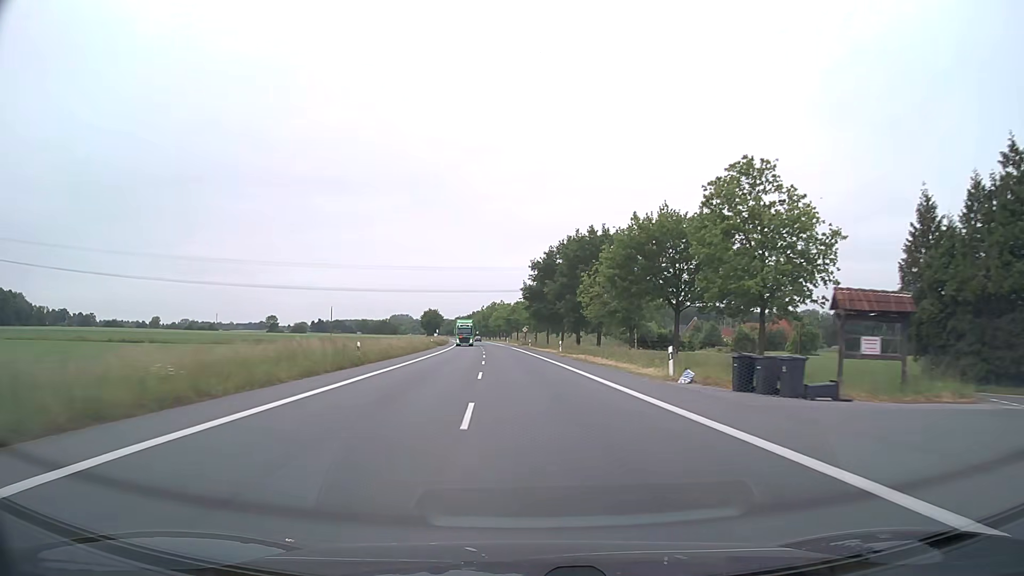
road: primary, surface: asphalt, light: Day
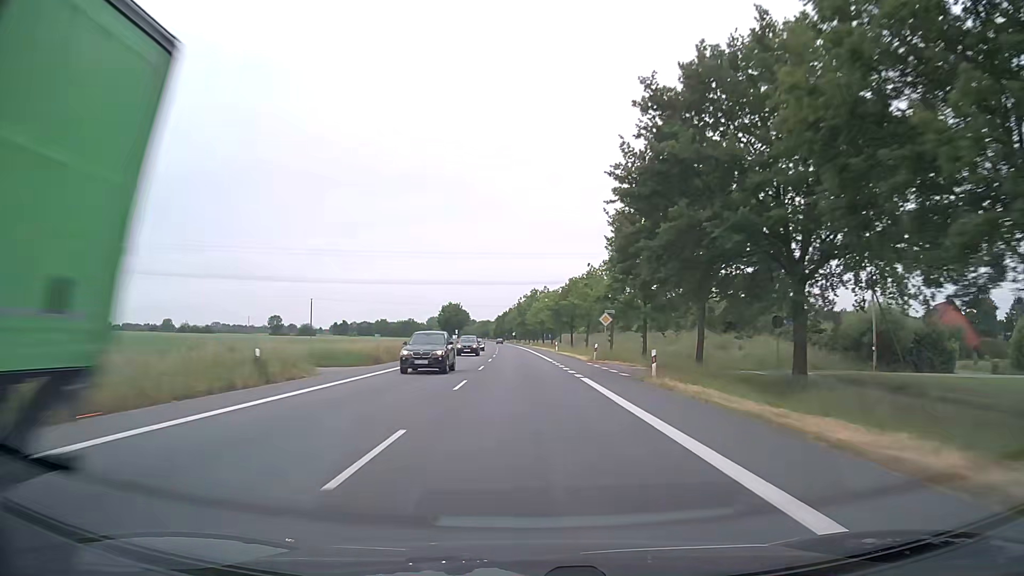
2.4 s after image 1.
(-2.2, +64.1) m; -4°
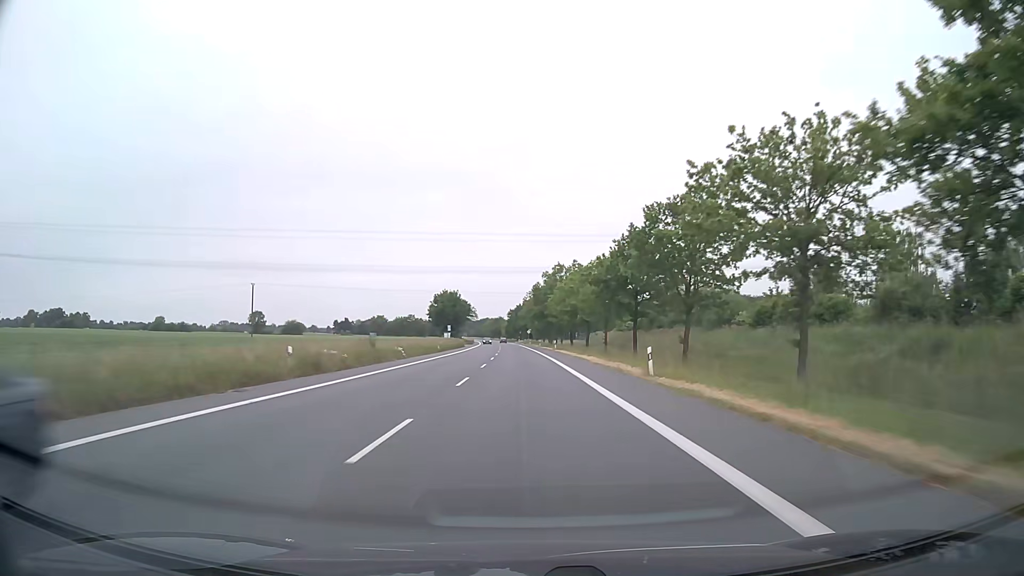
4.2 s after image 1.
(-0.7, +47.0) m; -1°
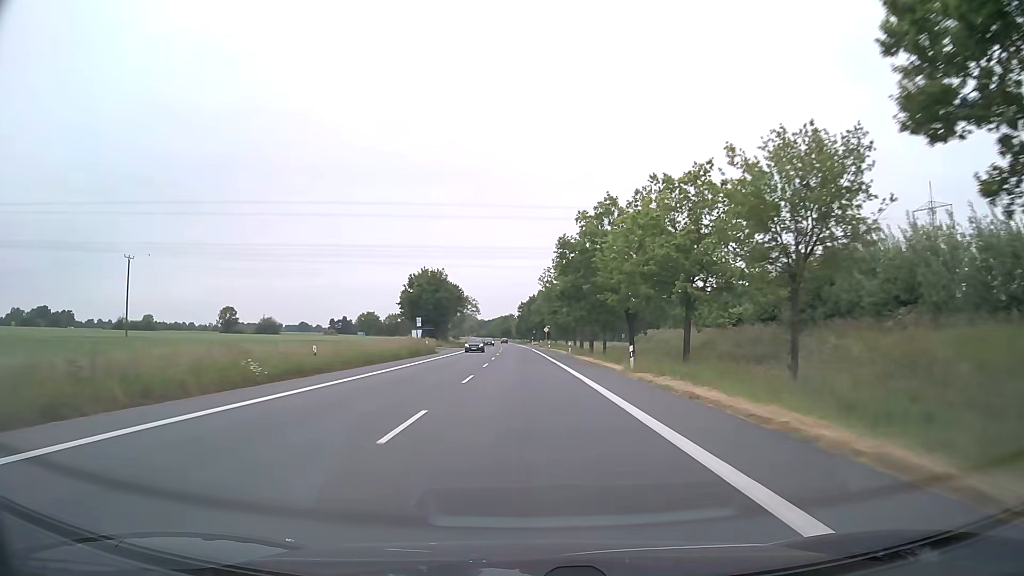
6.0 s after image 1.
(-0.5, +46.8) m; -1°
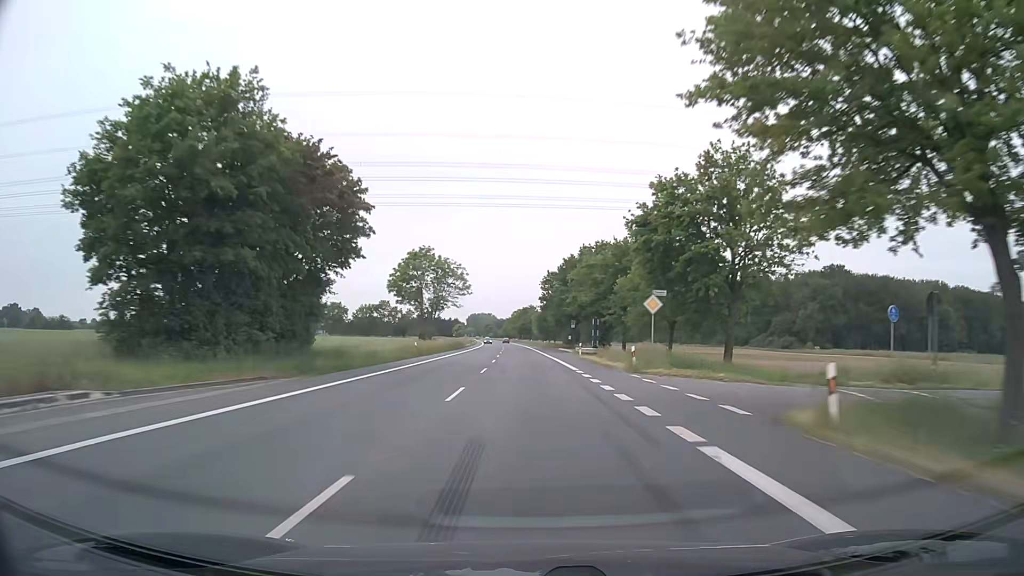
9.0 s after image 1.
(-1.5, +78.4) m; -2°
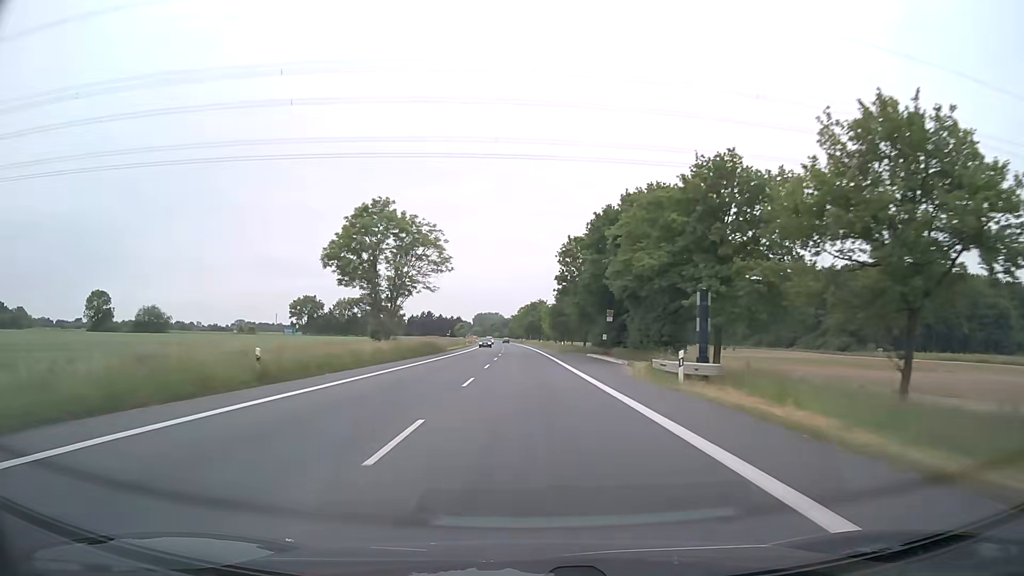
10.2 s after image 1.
(-0.2, +31.5) m; -1°
